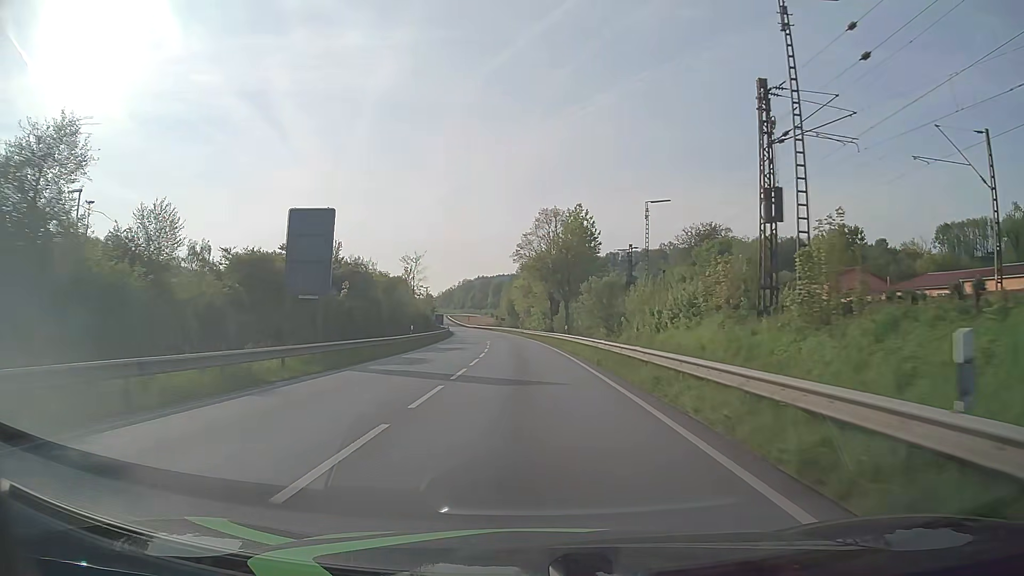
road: primary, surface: asphalt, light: Day
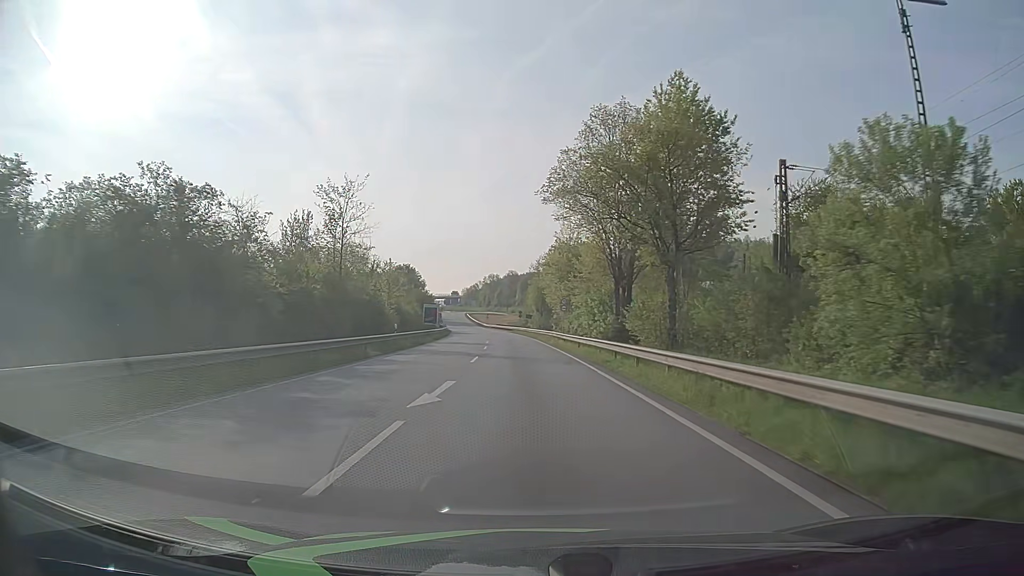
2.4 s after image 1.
(-1.1, +42.0) m; -3°
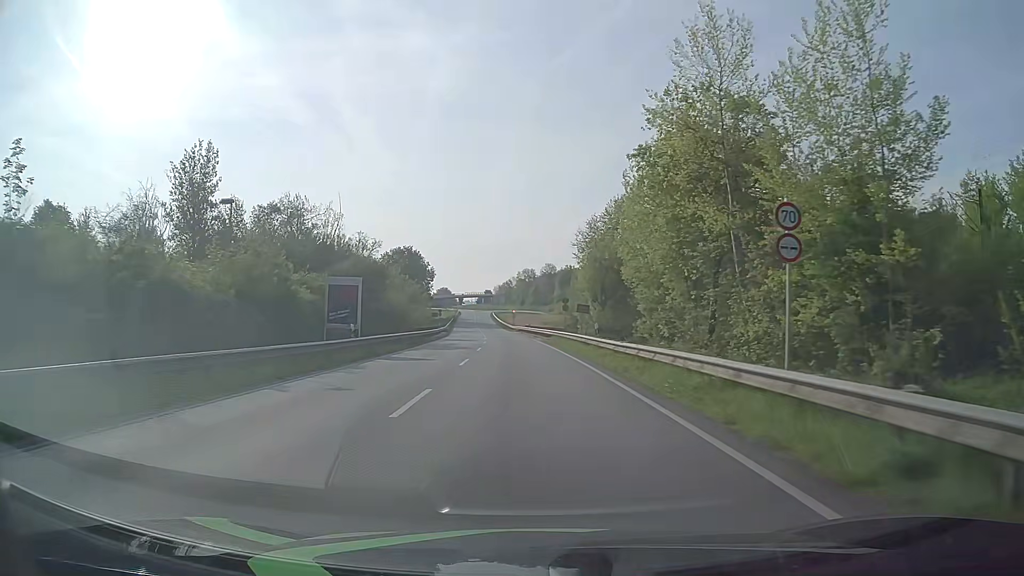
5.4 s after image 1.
(-1.5, +49.2) m; -3°
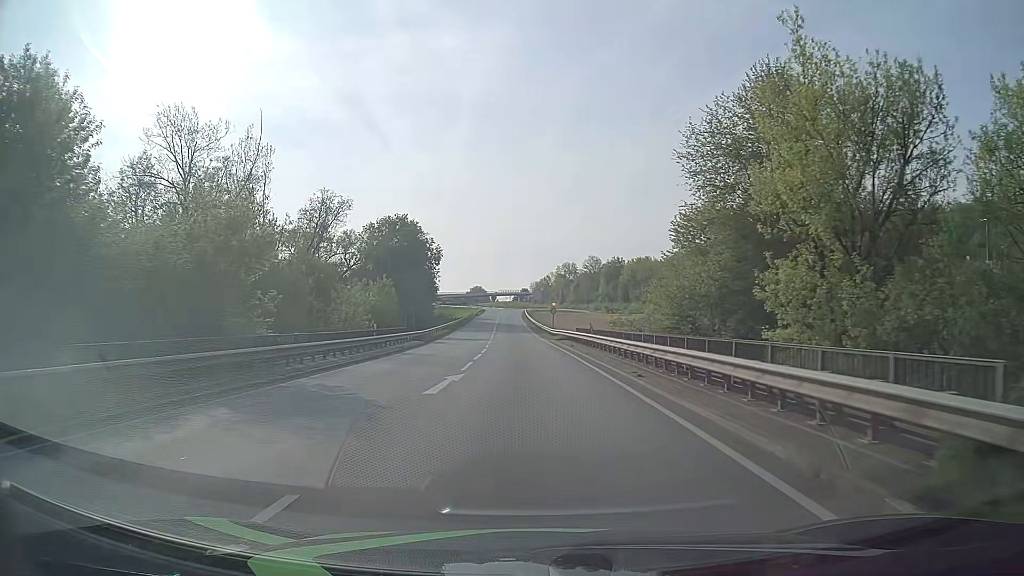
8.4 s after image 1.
(-1.1, +44.5) m; -3°
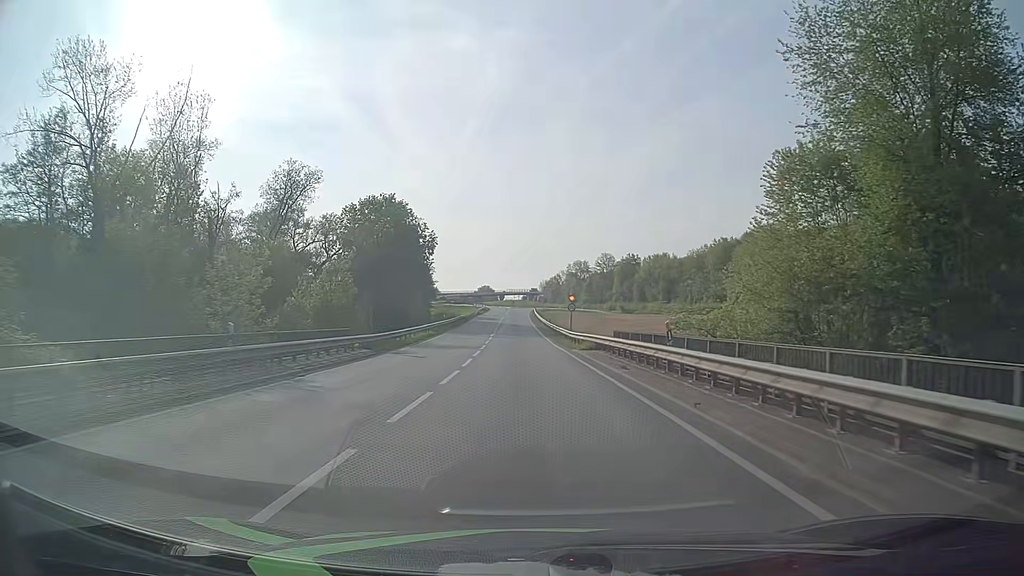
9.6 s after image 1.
(-0.2, +16.5) m; -1°
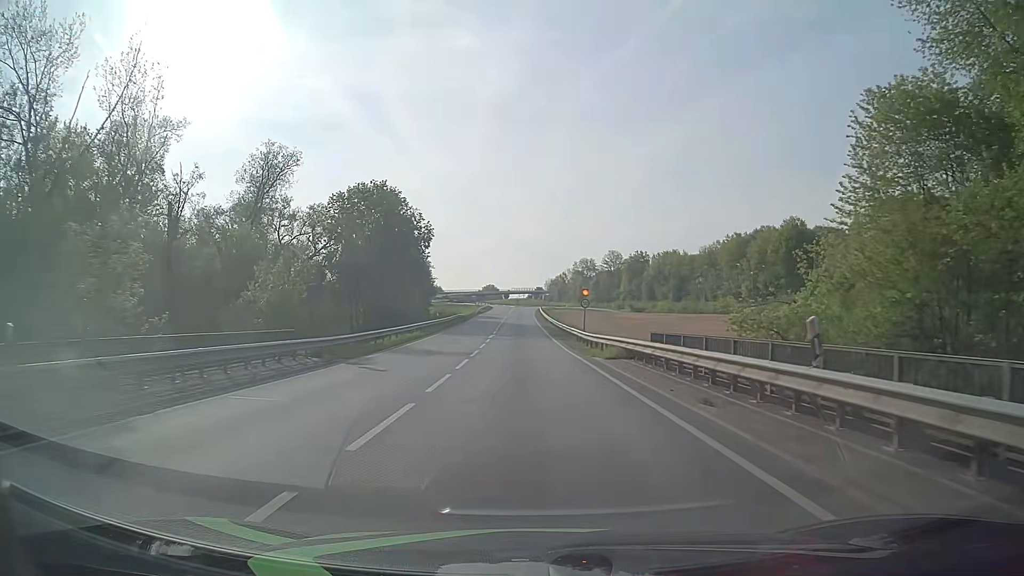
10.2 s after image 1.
(0.0, +8.0) m; 0°
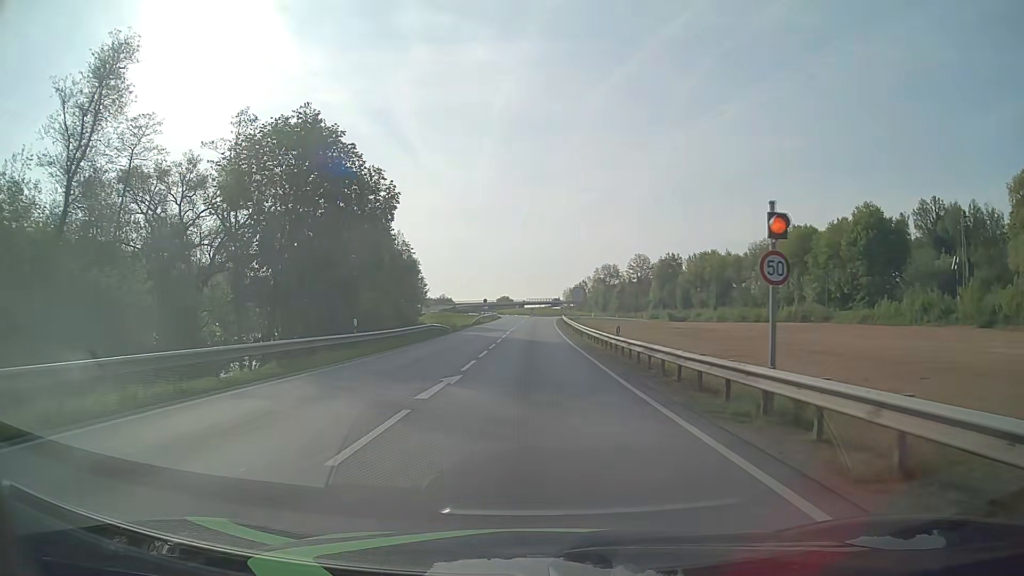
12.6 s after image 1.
(-0.4, +31.0) m; -1°
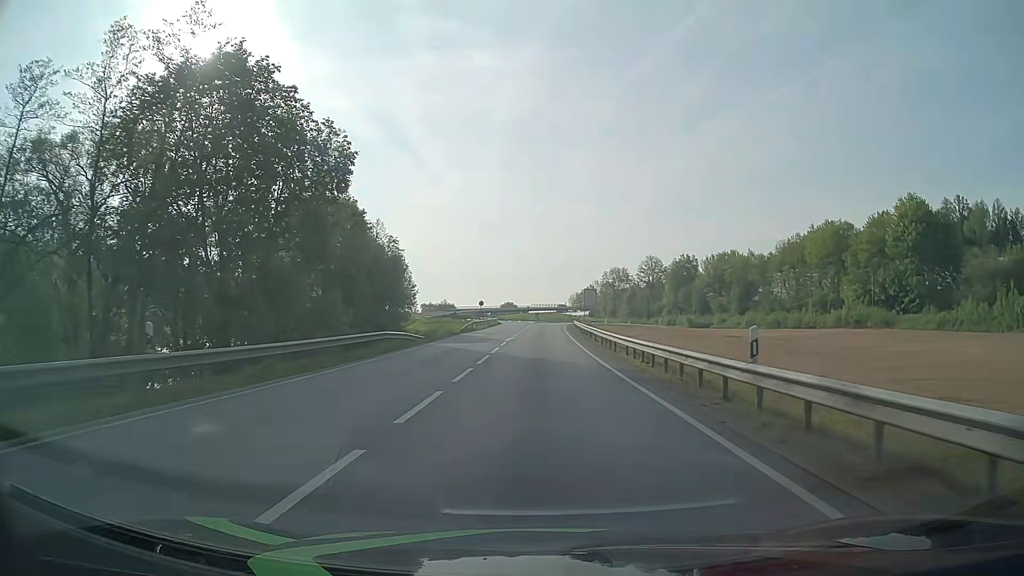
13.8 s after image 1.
(-0.2, +15.4) m; -1°
(0, +10) (0, +20) (0, +30) (0, +40) (0, +50) (+1, +60) (+1, +70) (+1, +80) (+2, +90) (+2, +100) m
